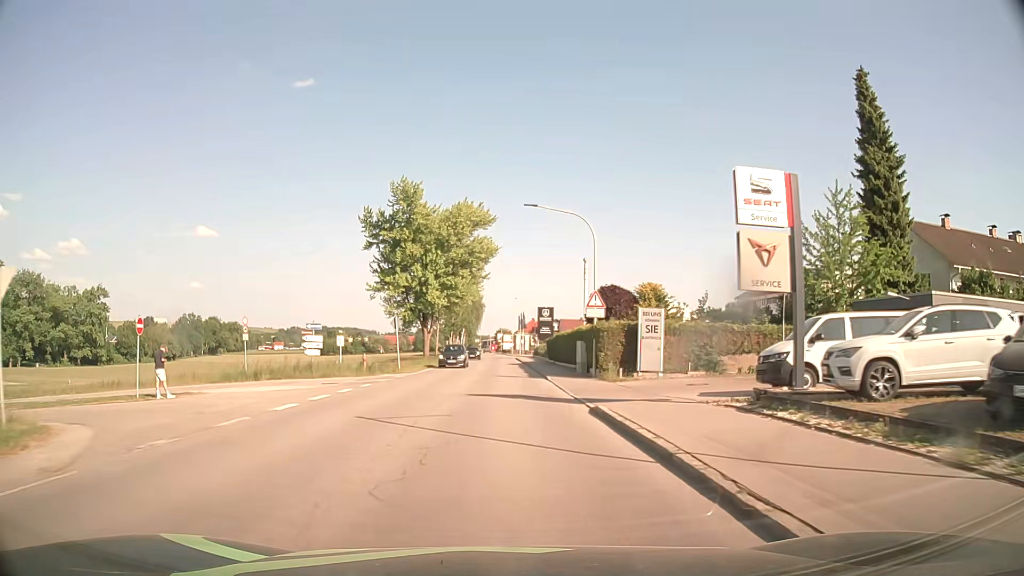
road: secondary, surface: asphalt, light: Day
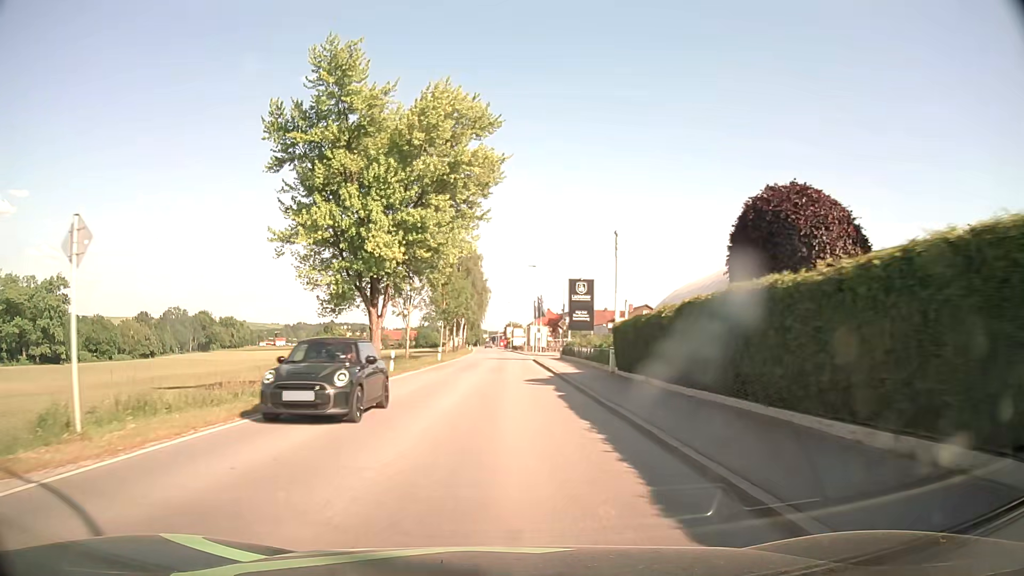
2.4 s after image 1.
(-0.1, +31.2) m; -1°
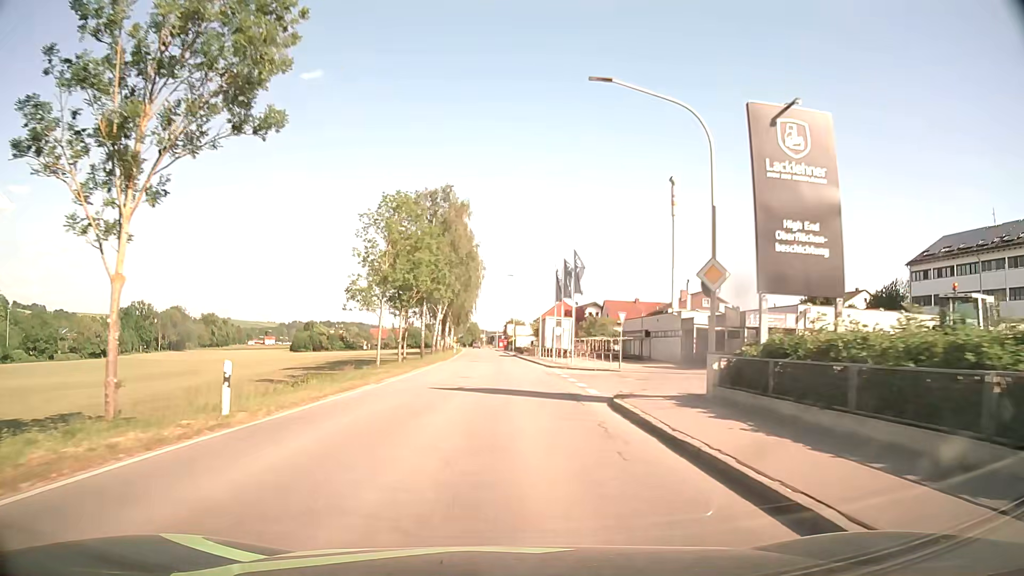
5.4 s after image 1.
(-0.1, +40.2) m; 0°
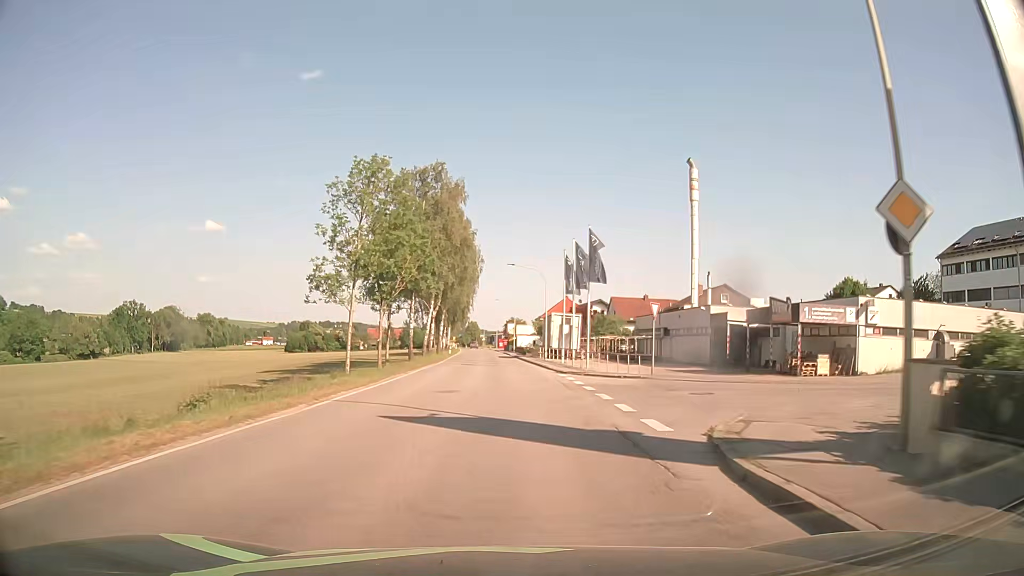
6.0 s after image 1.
(-0.1, +8.1) m; 0°
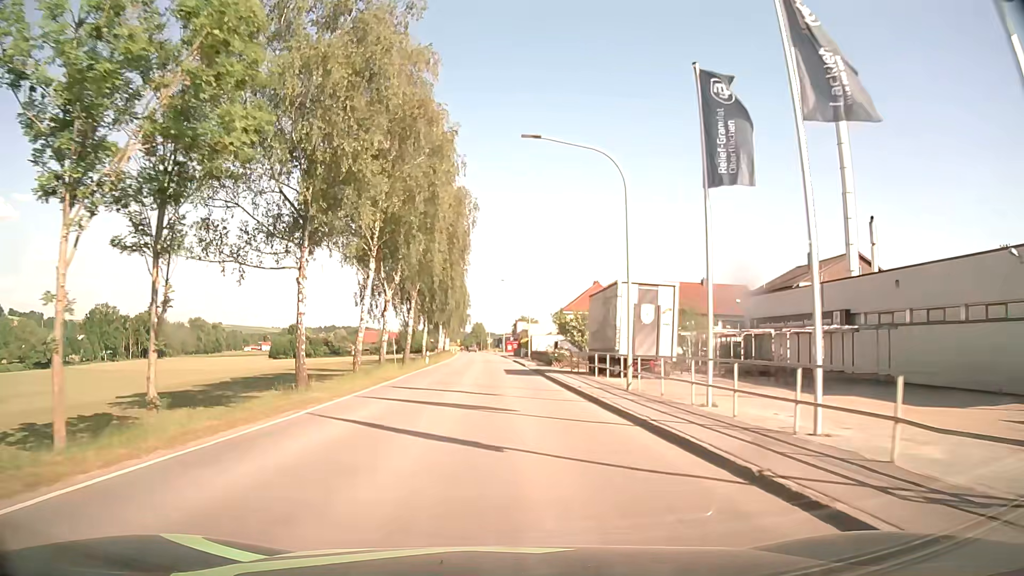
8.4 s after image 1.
(-0.2, +32.4) m; 0°
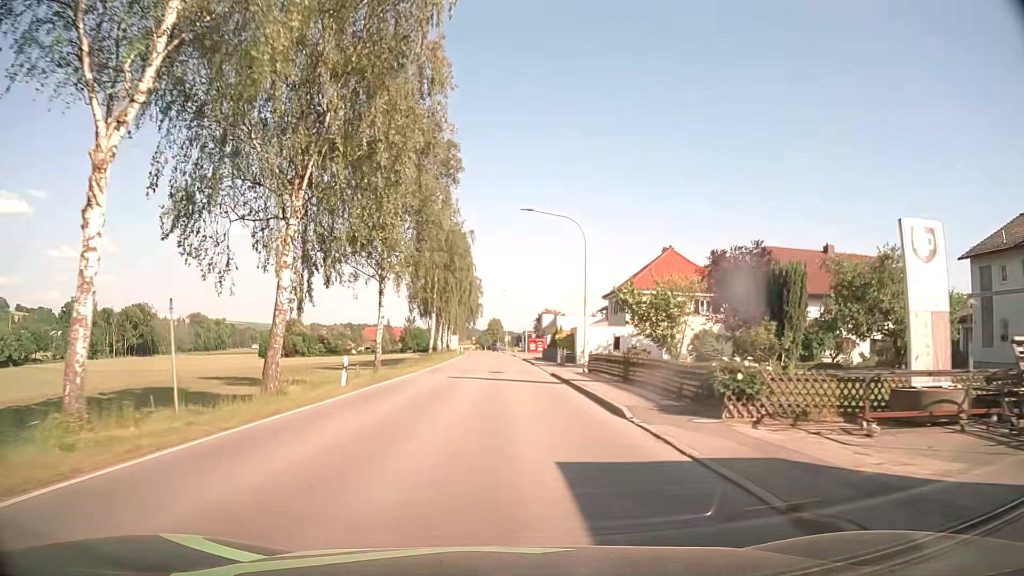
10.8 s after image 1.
(-0.7, +32.1) m; -2°
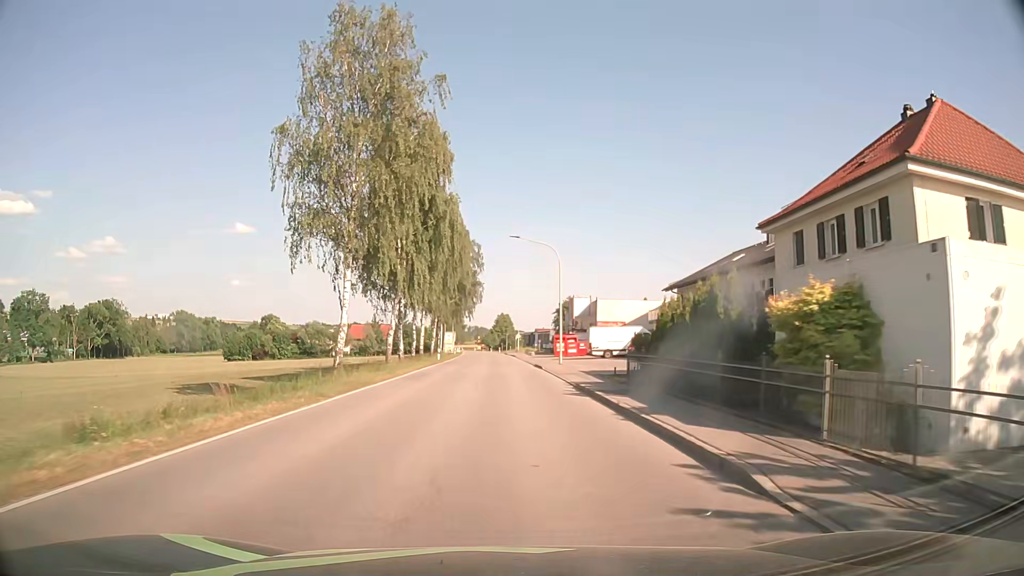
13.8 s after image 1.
(-0.2, +39.8) m; -1°
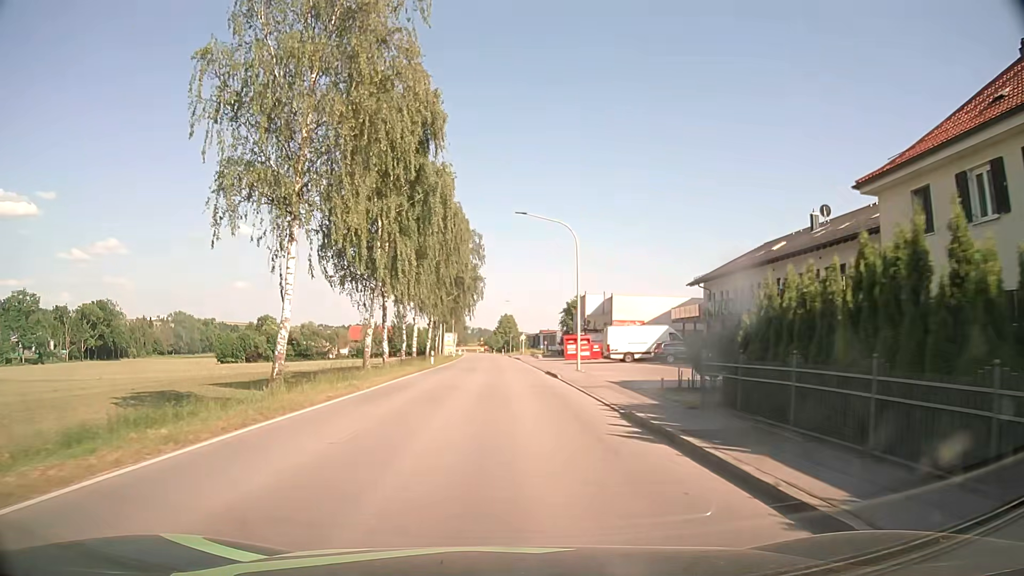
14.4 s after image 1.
(0.0, +8.0) m; 0°
(0, +10) (0, +20) (0, +30) (0, +40) (-1, +50) (-1, +60) (-1, +70) (-1, +80) (-2, +90) (-2, +100) m
